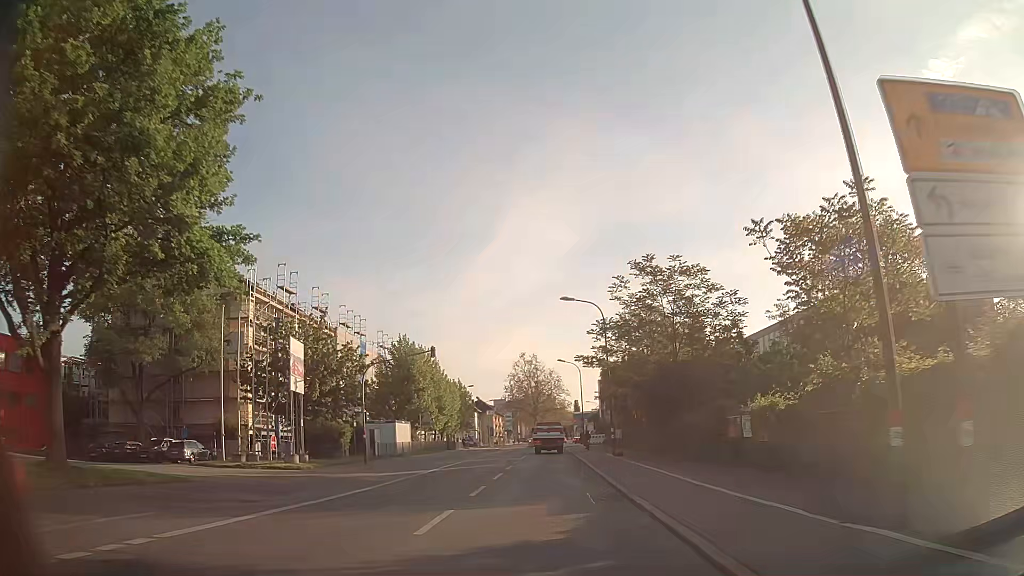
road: secondary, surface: asphalt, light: Day
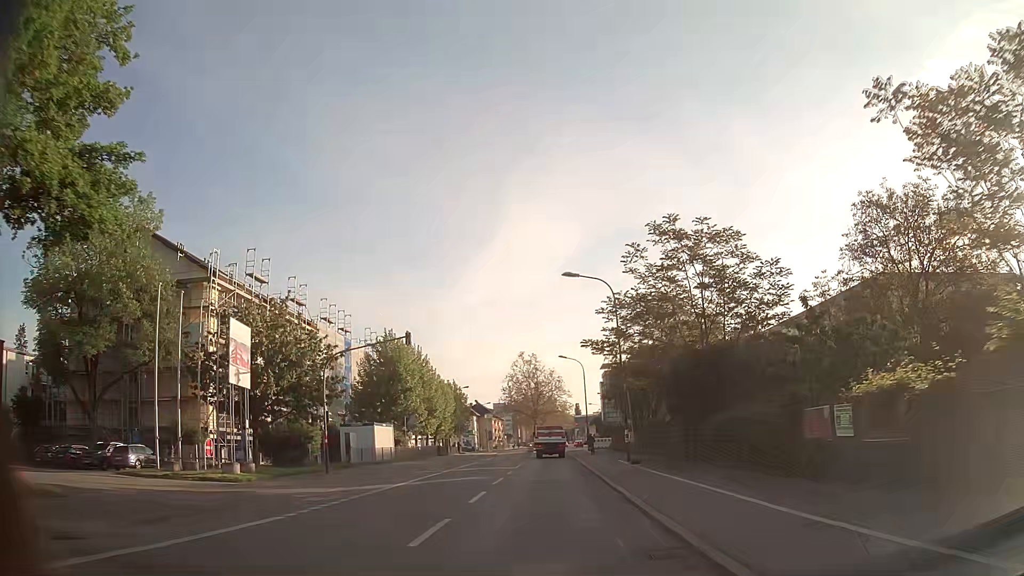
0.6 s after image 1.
(0.0, +6.6) m; +1°
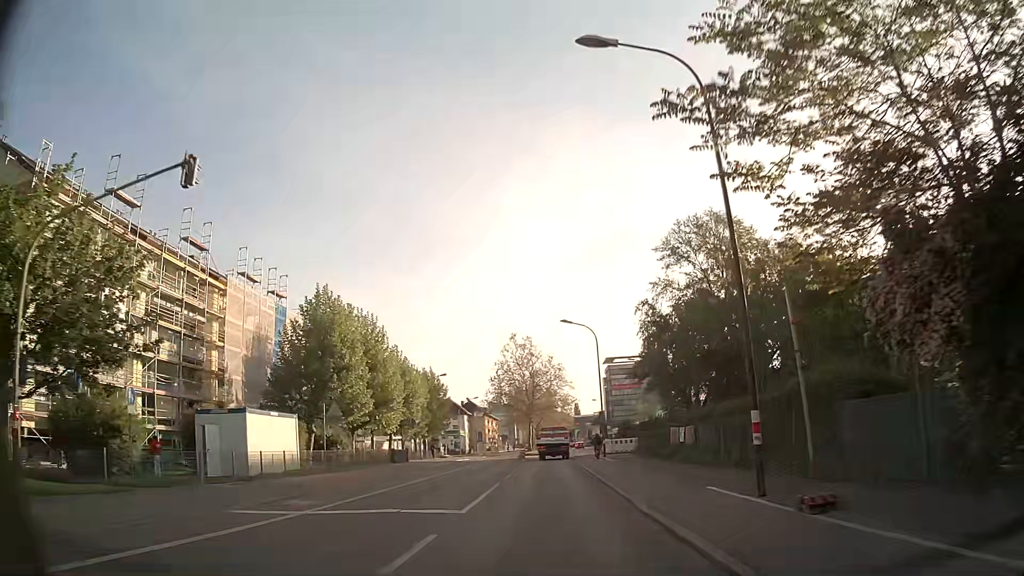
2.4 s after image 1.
(-0.3, +19.8) m; -1°
(0, +10) (0, +20) (0, +30) (0, +40) (0, +50) (+1, +60) (+4, +70) (+5, +79) (+6, +89) (+7, +99) m
